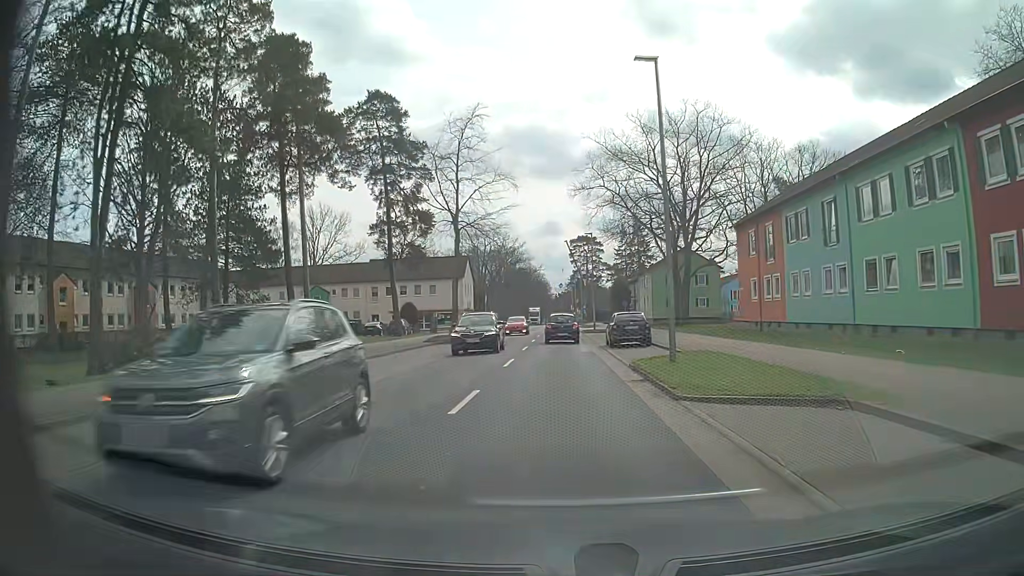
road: tertiary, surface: asphalt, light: Day
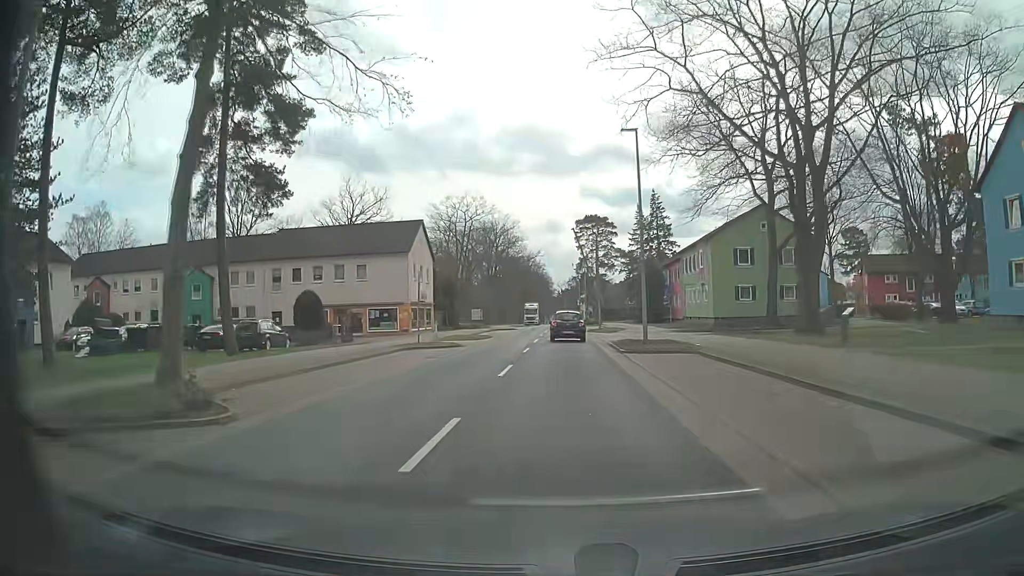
(0.0, +30.8) m; 0°
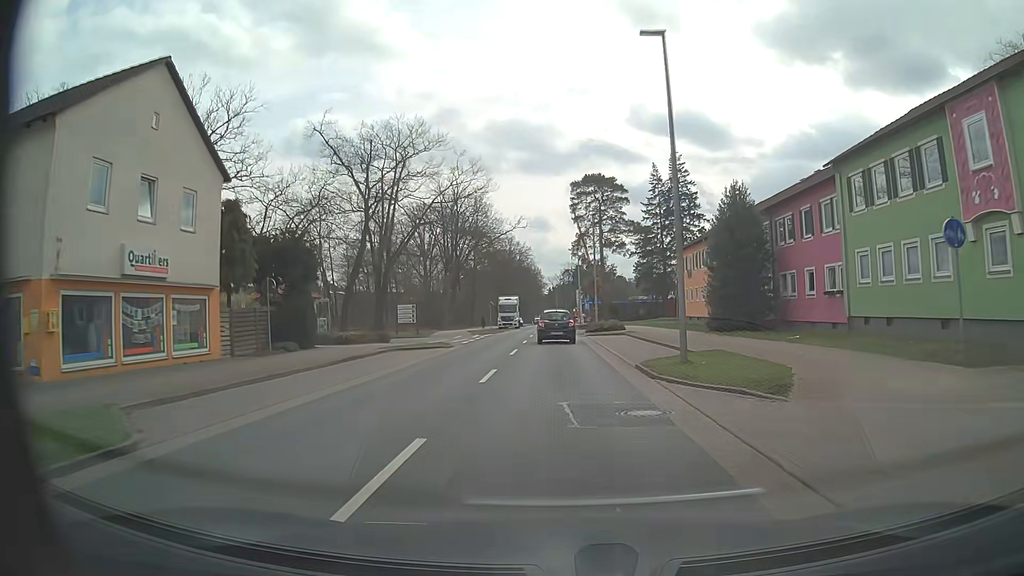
(+0.3, +37.8) m; +1°
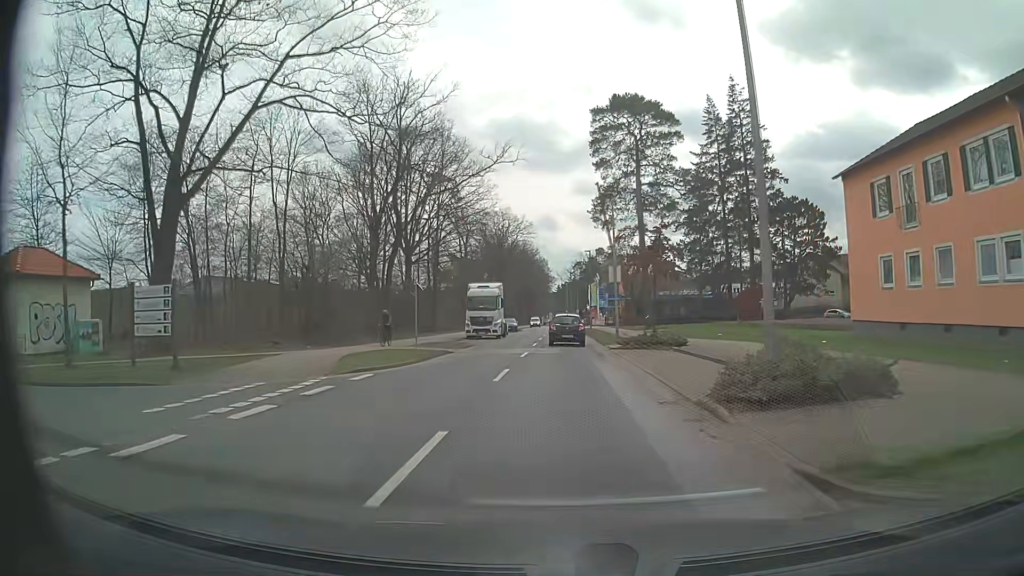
(-0.3, +35.6) m; -1°
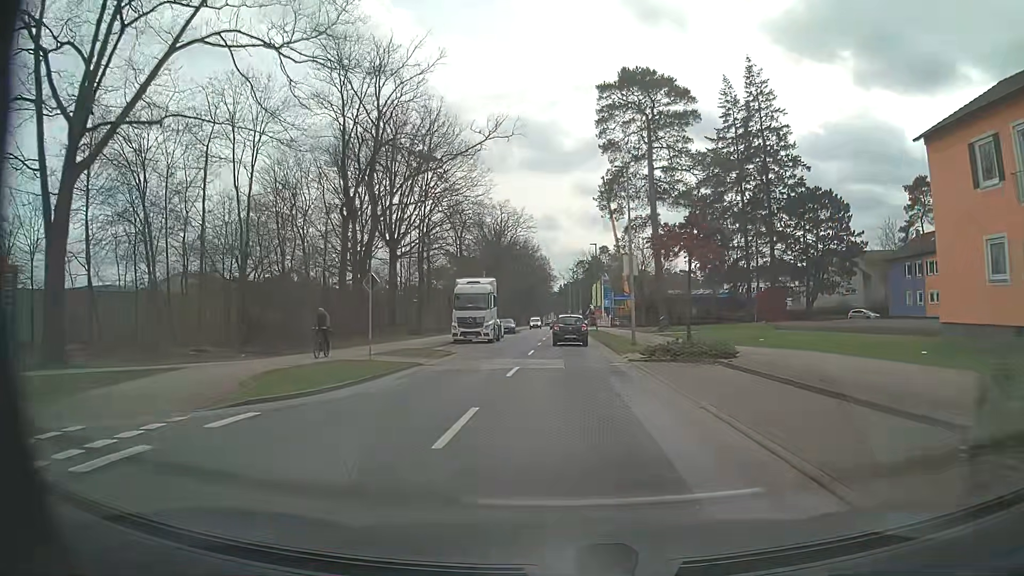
(0.0, +6.9) m; 0°
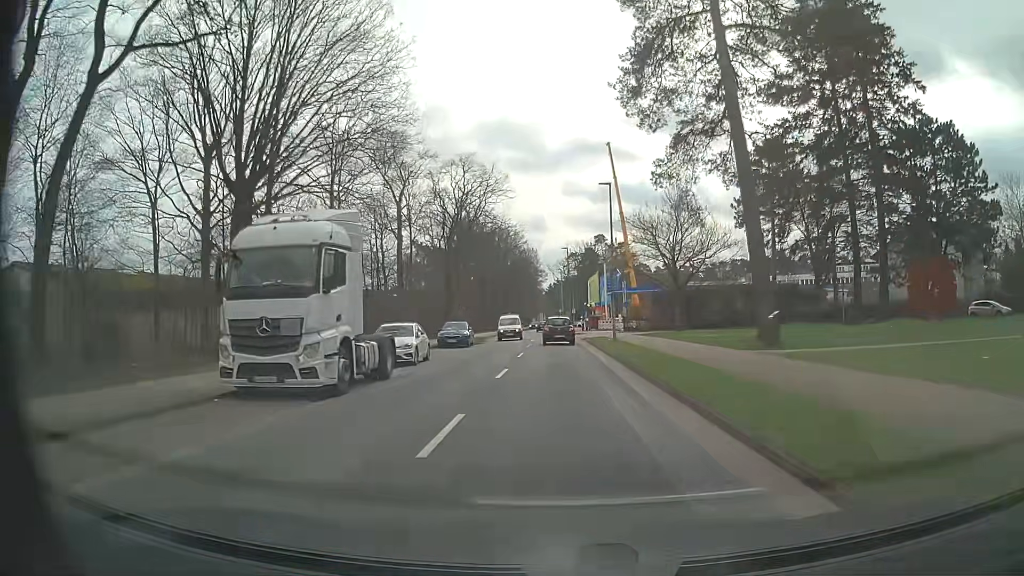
(+0.2, +27.4) m; +1°
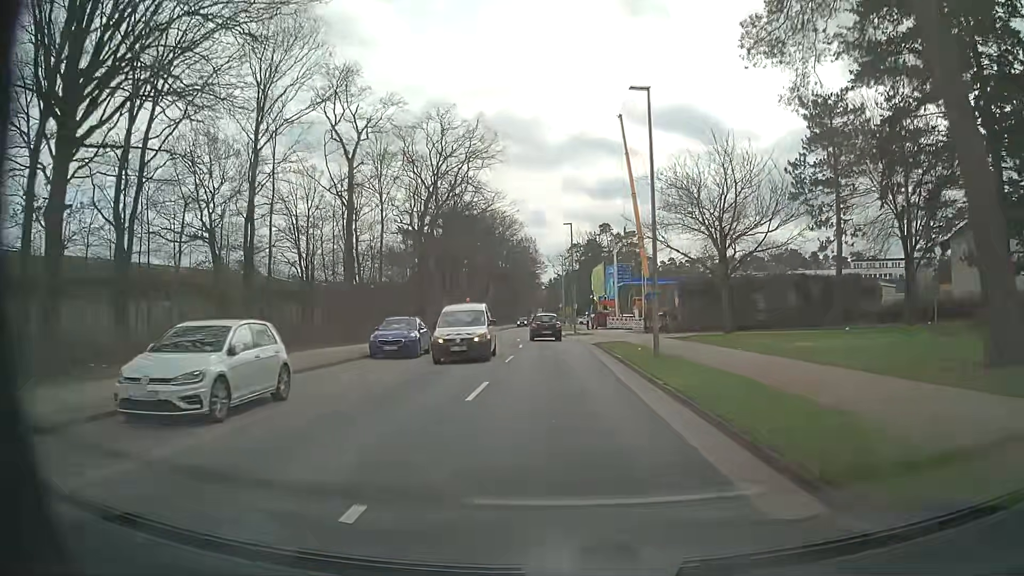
(0.0, +13.9) m; 0°
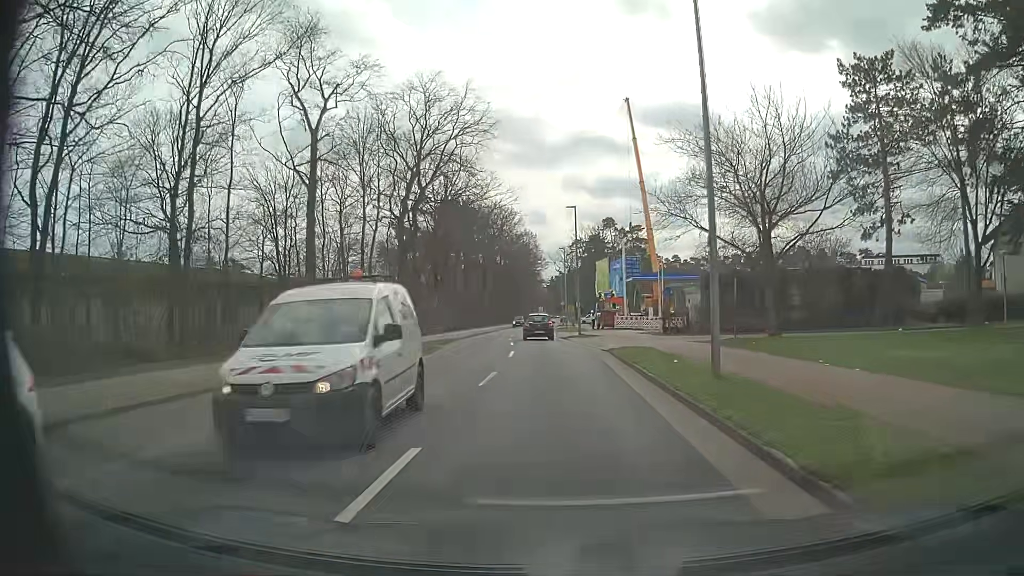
(0.0, +7.0) m; 0°
